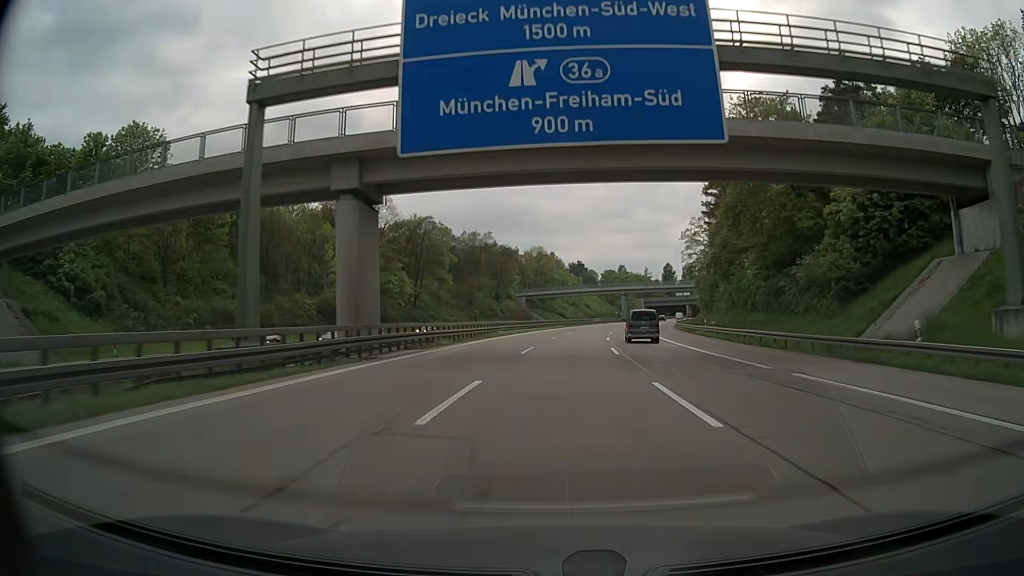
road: motorway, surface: asphalt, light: Day
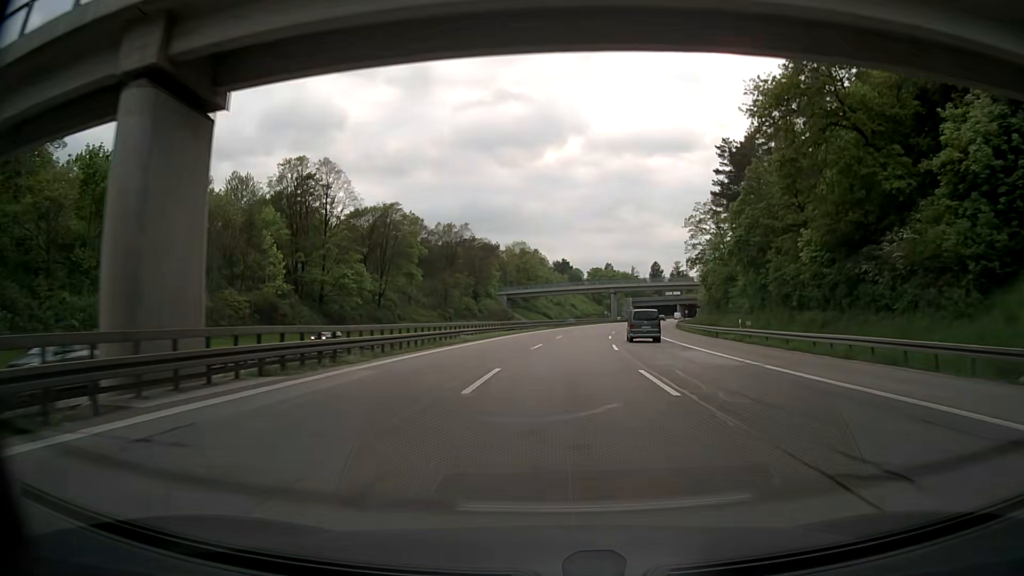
(+0.1, +14.6) m; +1°
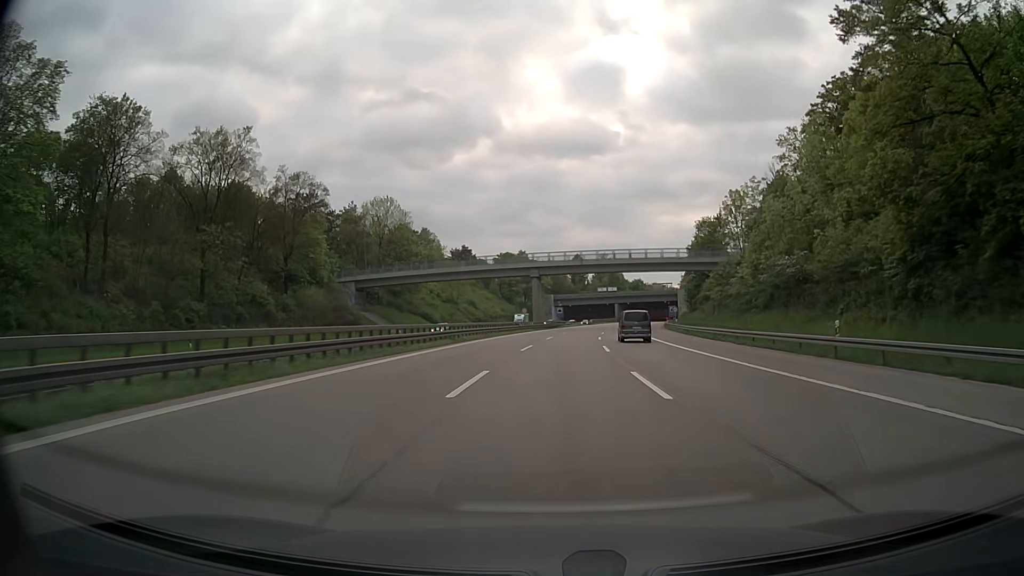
(+5.5, +72.6) m; +8°
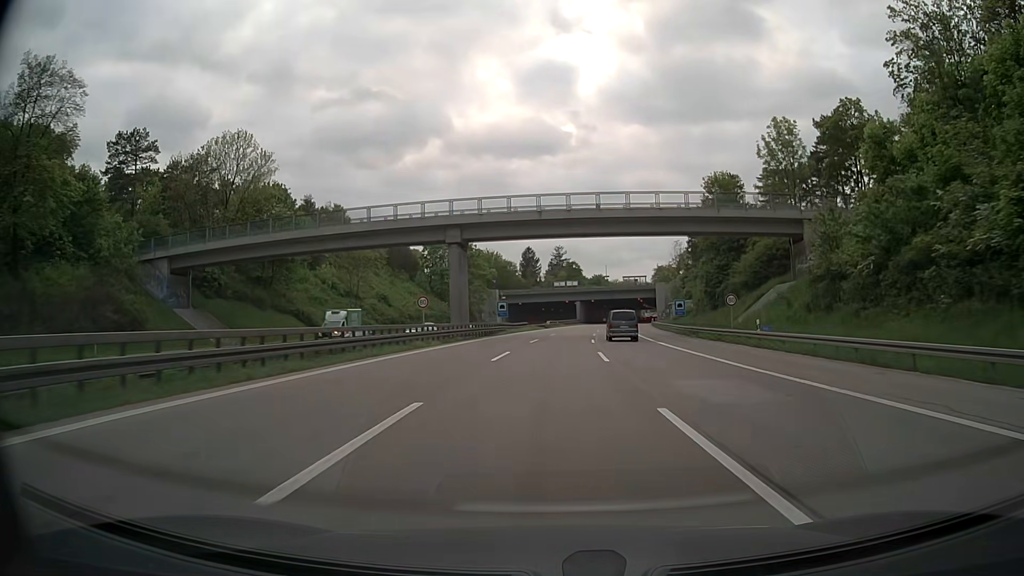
(+1.5, +43.4) m; +4°
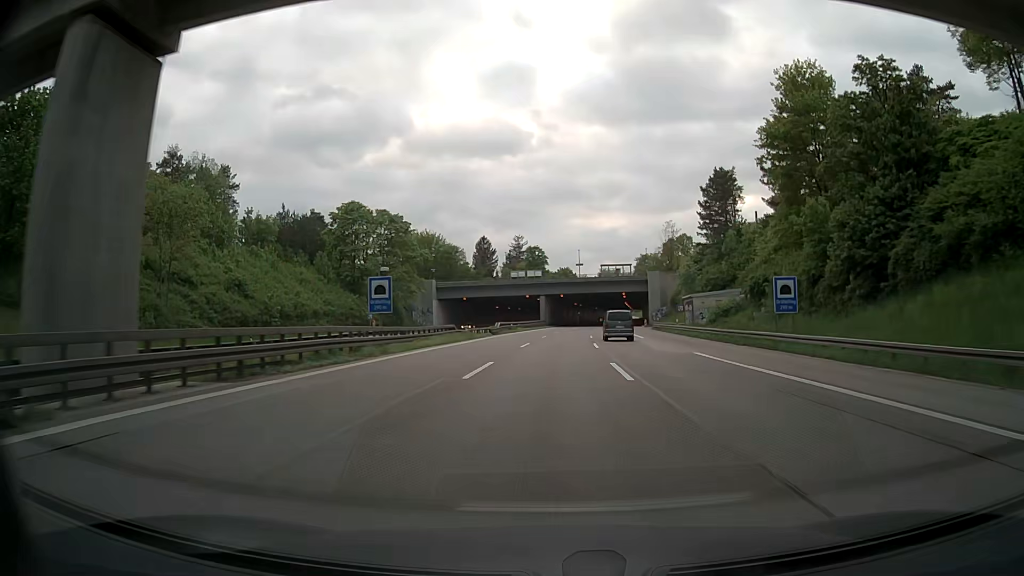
(+1.3, +43.2) m; +3°
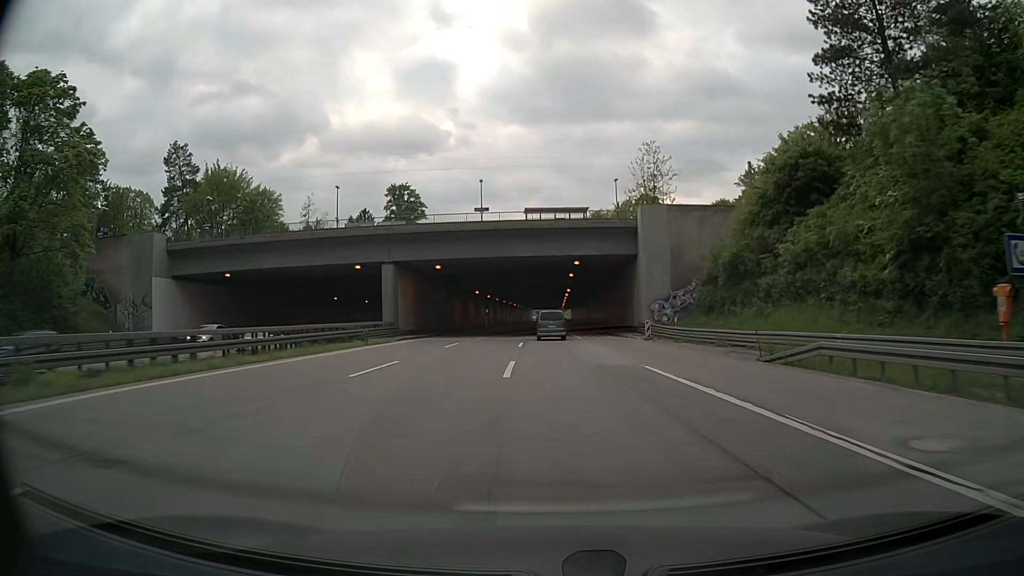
(+5.1, +71.3) m; +7°
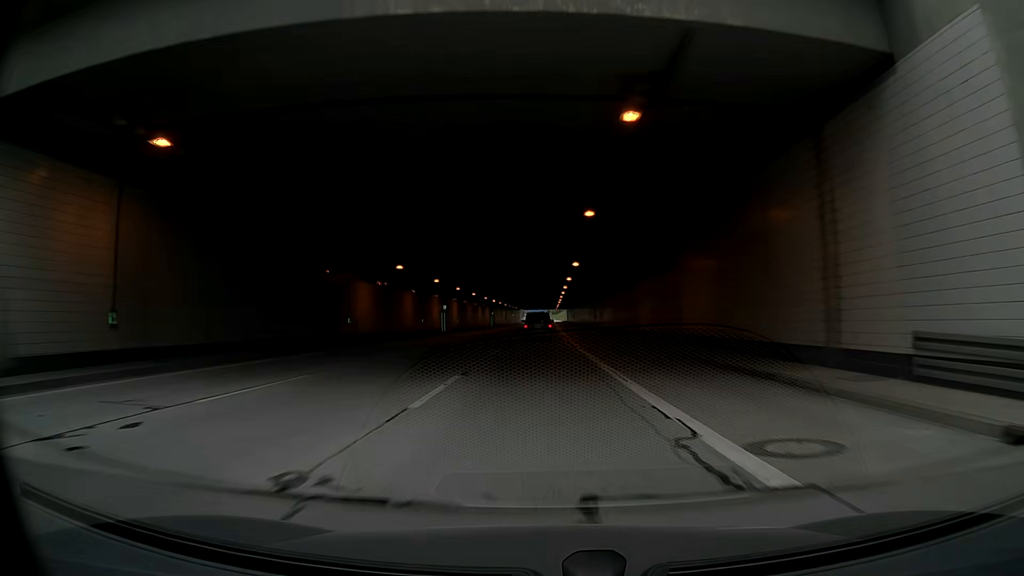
(+0.6, +42.4) m; +1°
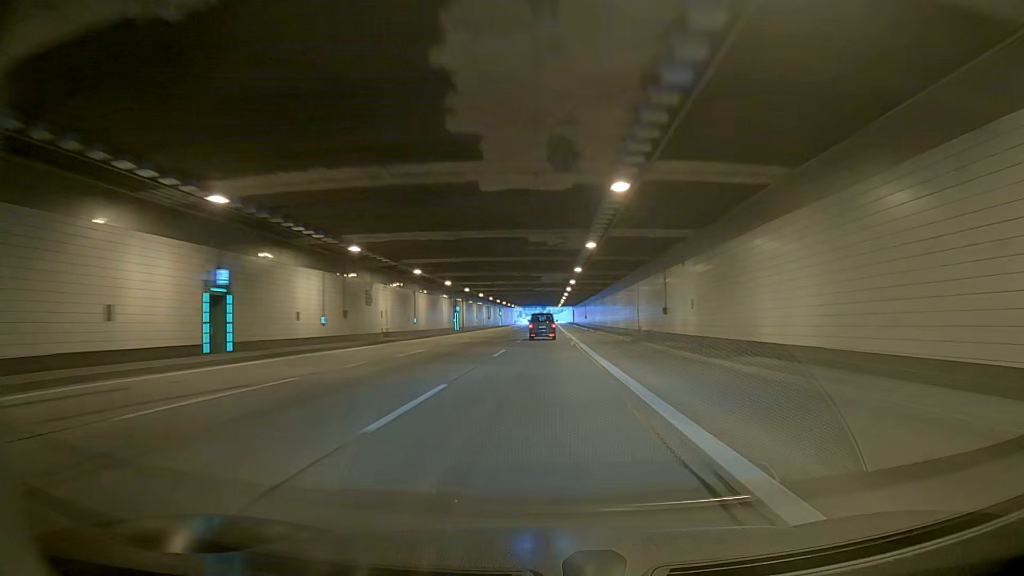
(-0.9, +56.3) m; -2°
(0, +10) (0, +20) (0, +30) (0, +40) (0, +50) (+1, +60) (+1, +70) (+1, +80) (+1, +90) (+1, +100) m
